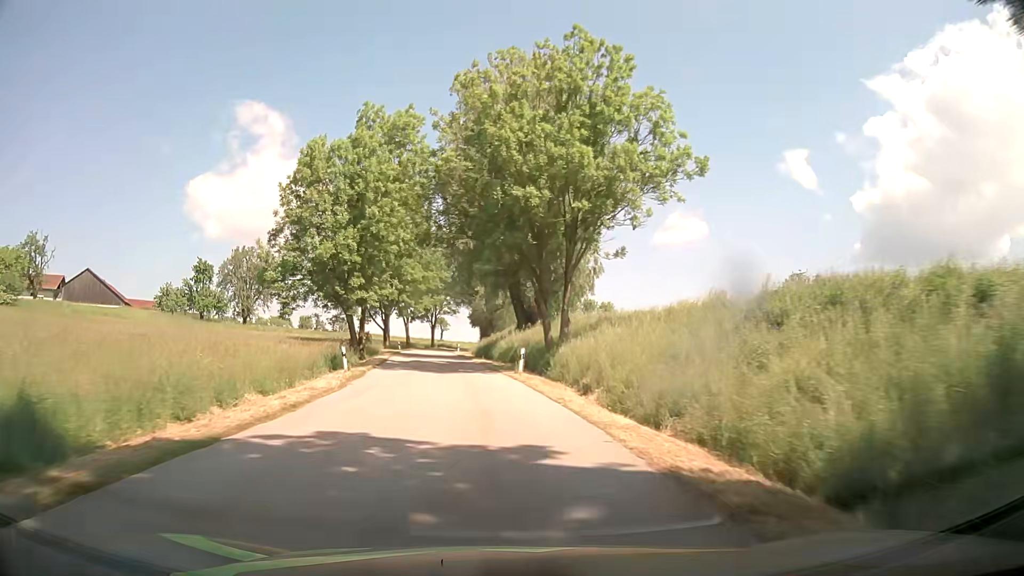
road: tertiary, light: Day
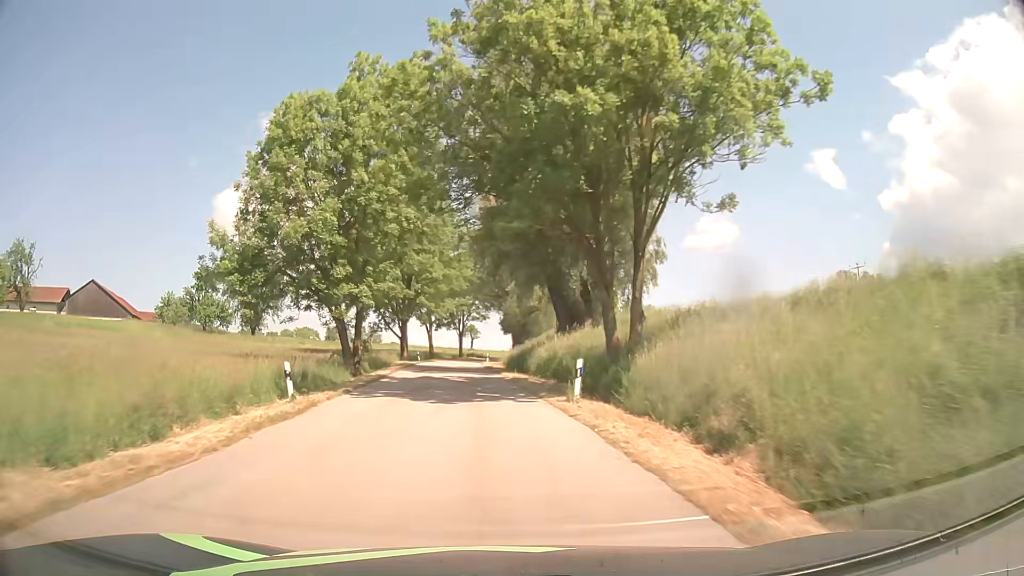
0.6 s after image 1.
(-0.2, +11.0) m; -3°
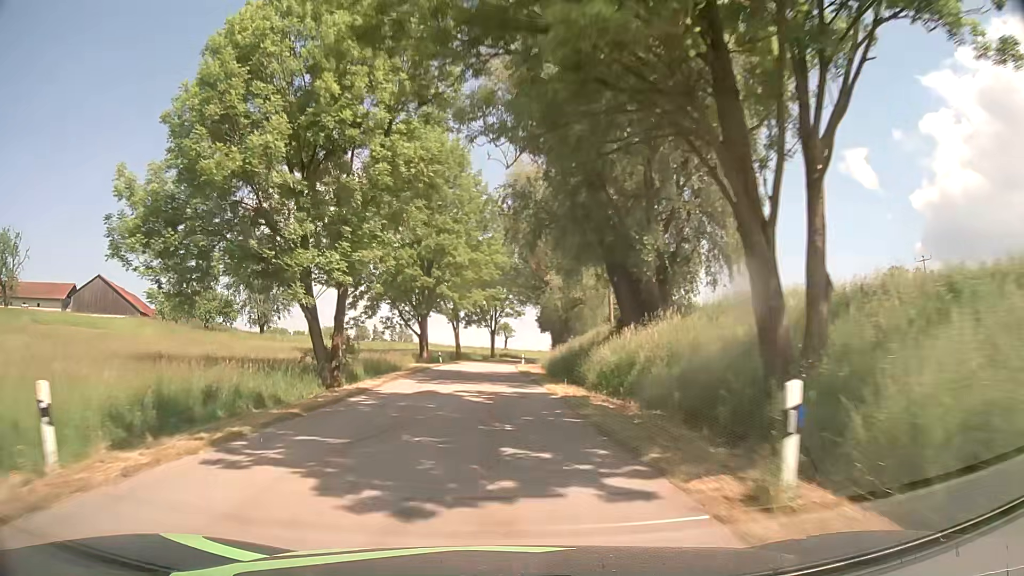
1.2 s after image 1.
(-0.2, +11.0) m; -3°
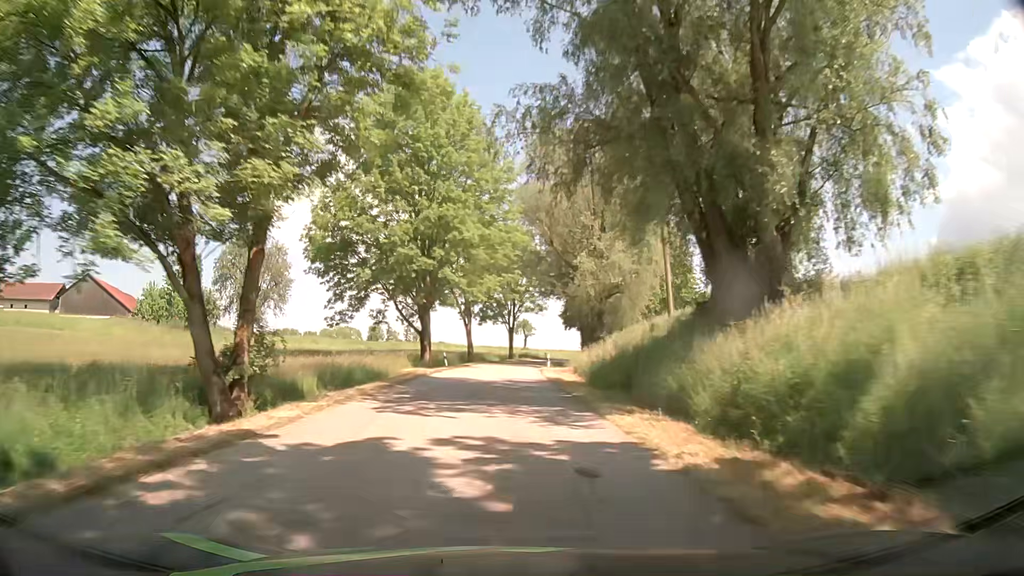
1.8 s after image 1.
(-0.2, +11.1) m; -2°
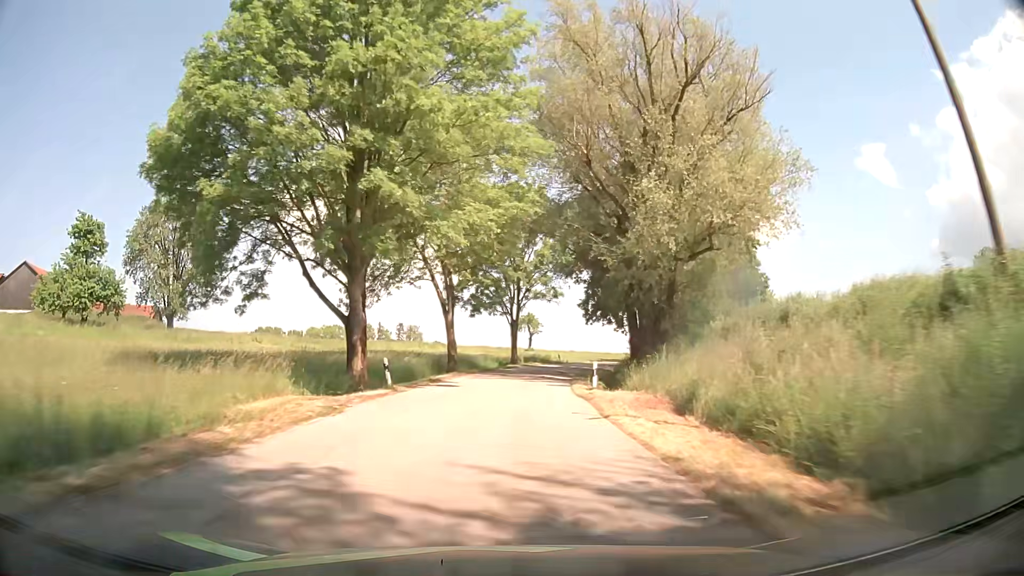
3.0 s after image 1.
(+0.2, +22.8) m; +1°
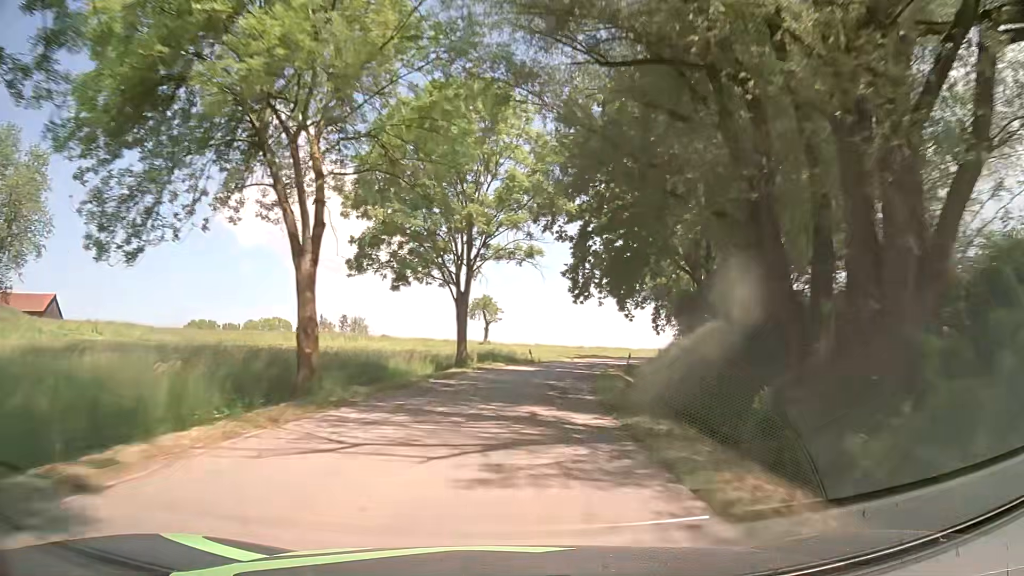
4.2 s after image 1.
(+0.4, +23.7) m; +3°
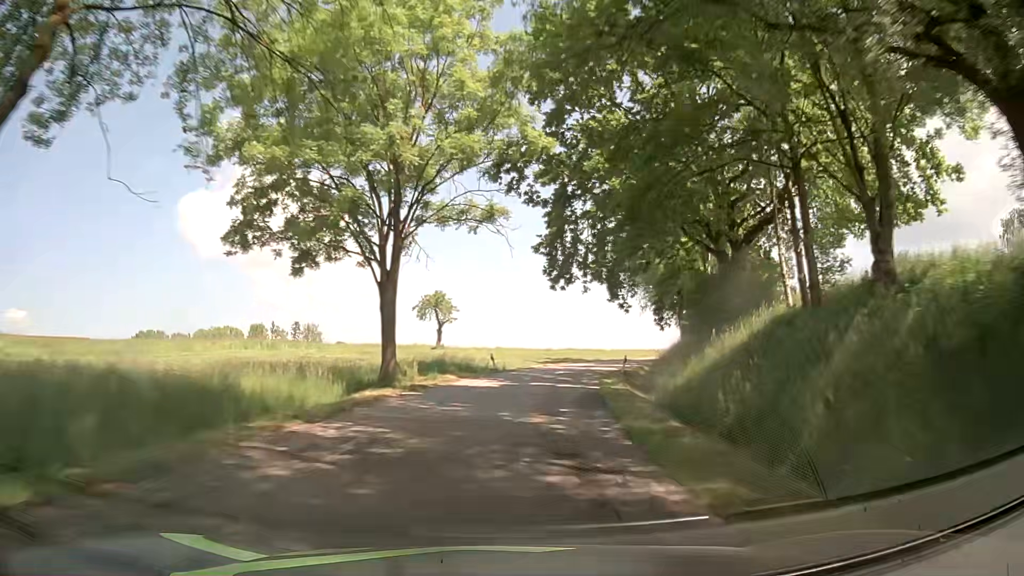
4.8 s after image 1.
(+0.3, +12.1) m; +3°
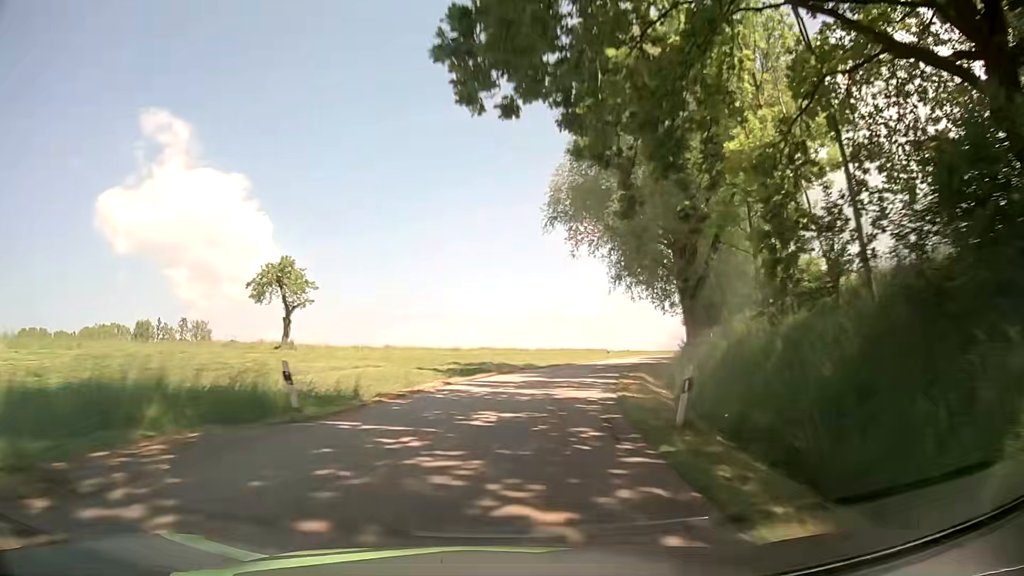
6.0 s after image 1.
(+1.4, +24.1) m; +7°
(0, +10) (+1, +20) (+3, +30) (+6, +39) (+9, +49) (+13, +58) (+18, +67) (+23, +75) (+29, +84) (+34, +92) m
